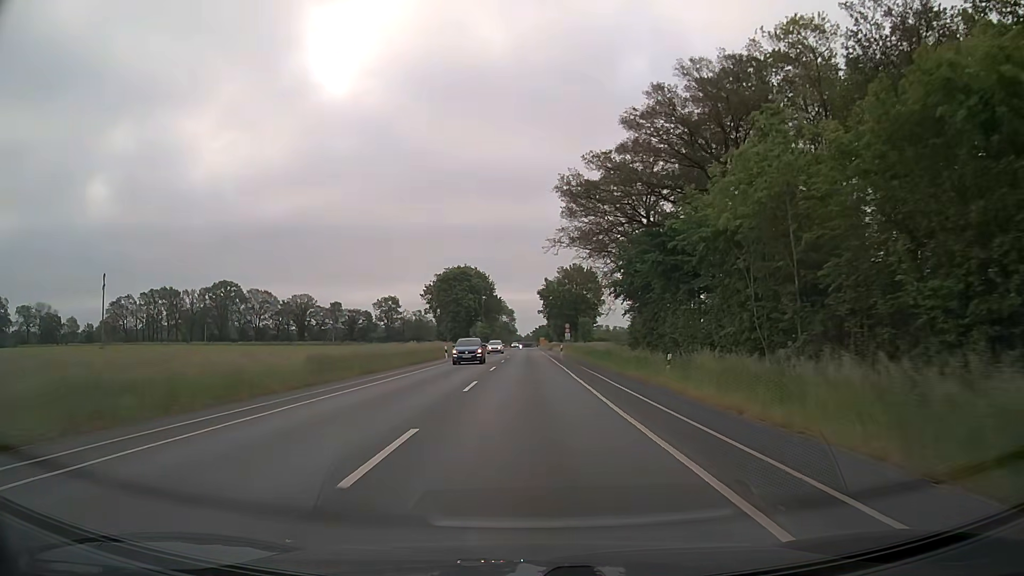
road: secondary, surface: asphalt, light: Day
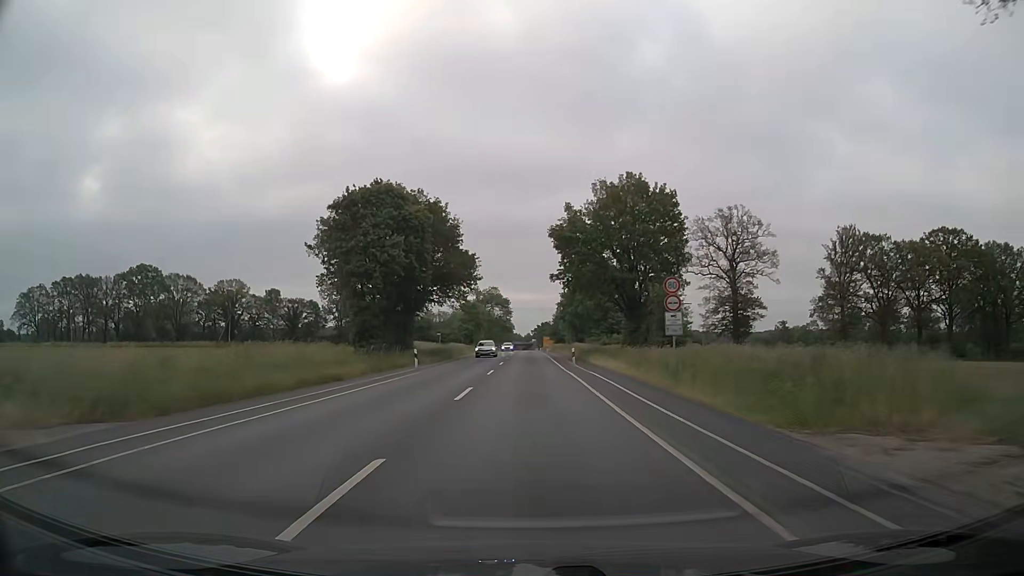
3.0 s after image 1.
(0.0, +63.4) m; 0°
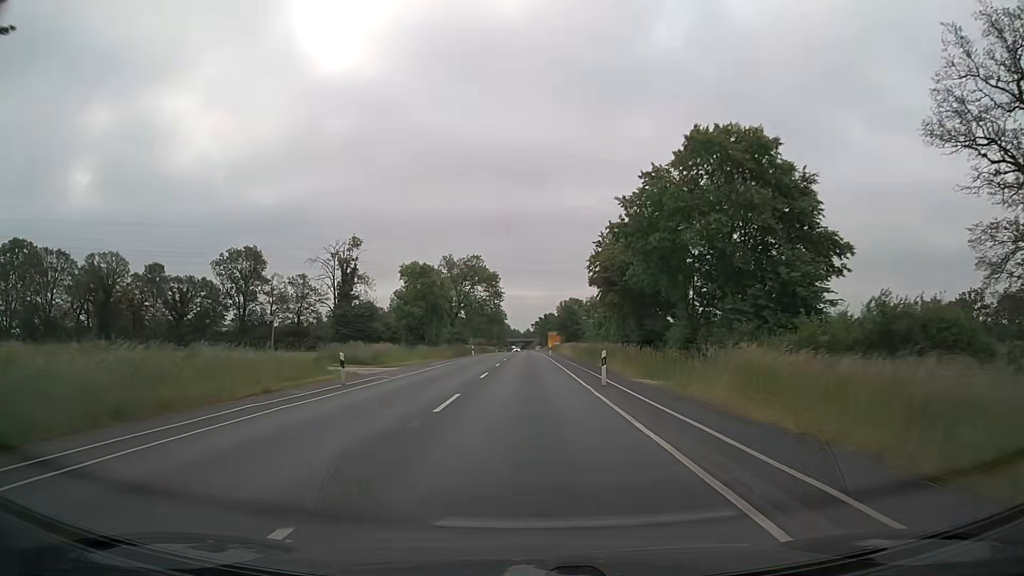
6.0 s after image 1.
(-0.2, +63.5) m; 0°
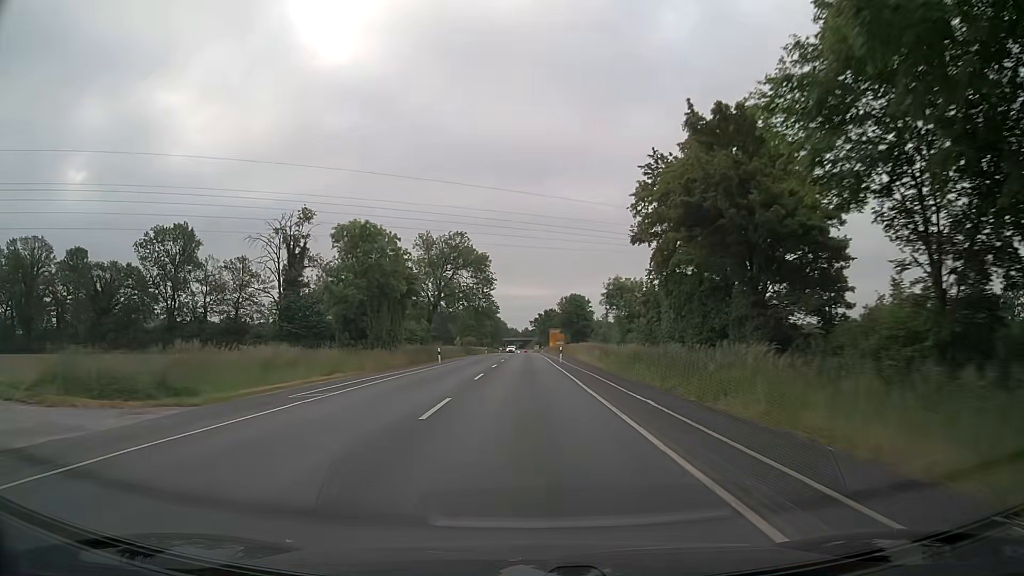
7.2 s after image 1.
(+0.1, +25.4) m; 0°
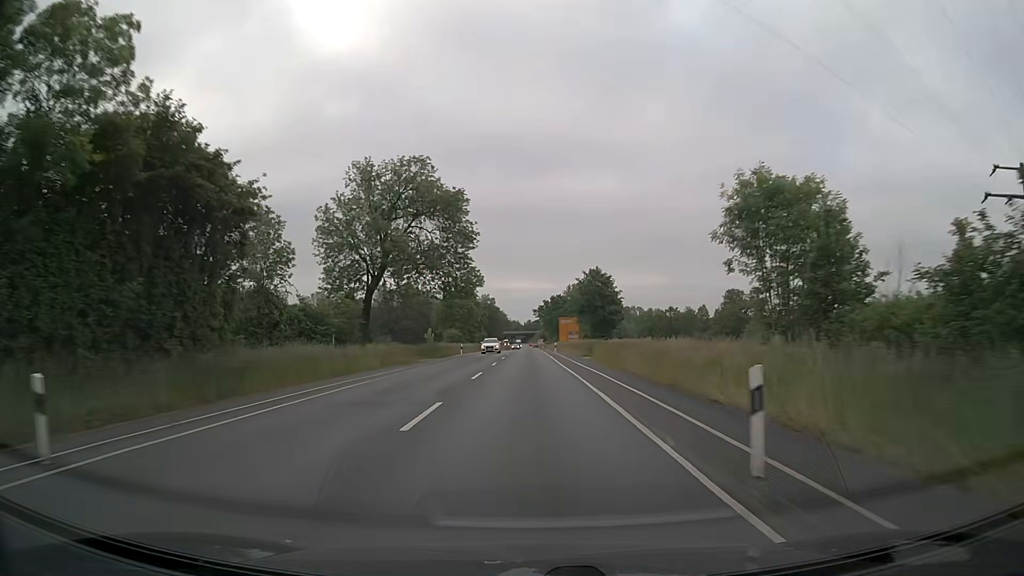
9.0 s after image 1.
(0.0, +38.2) m; 0°
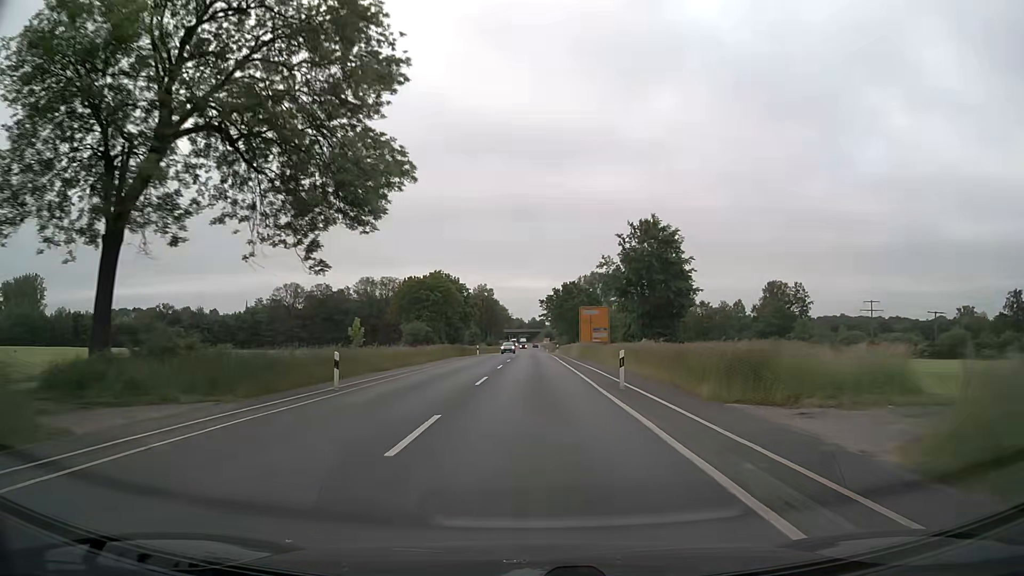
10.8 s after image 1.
(-0.2, +38.3) m; 0°
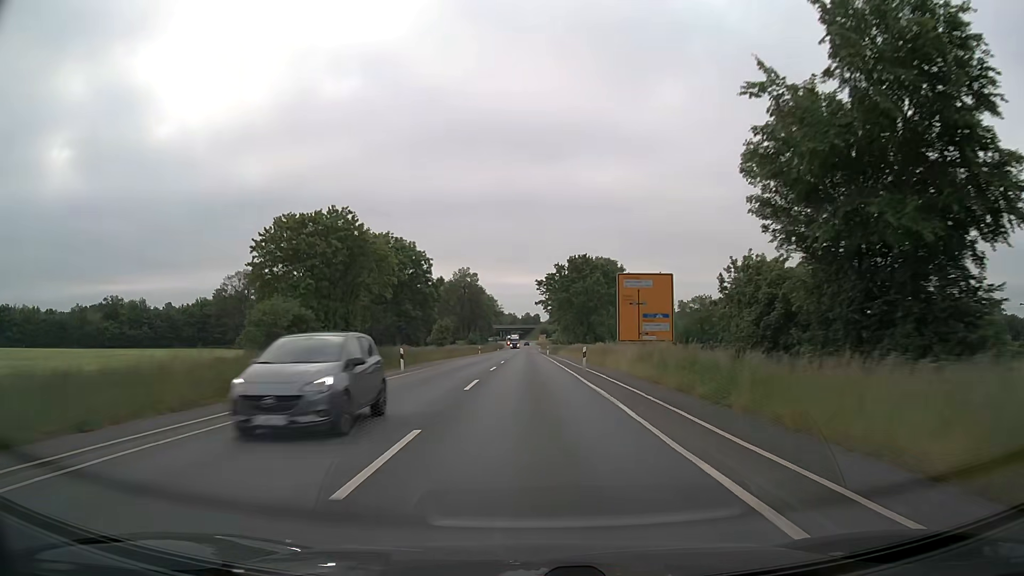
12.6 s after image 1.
(+0.2, +38.3) m; 0°
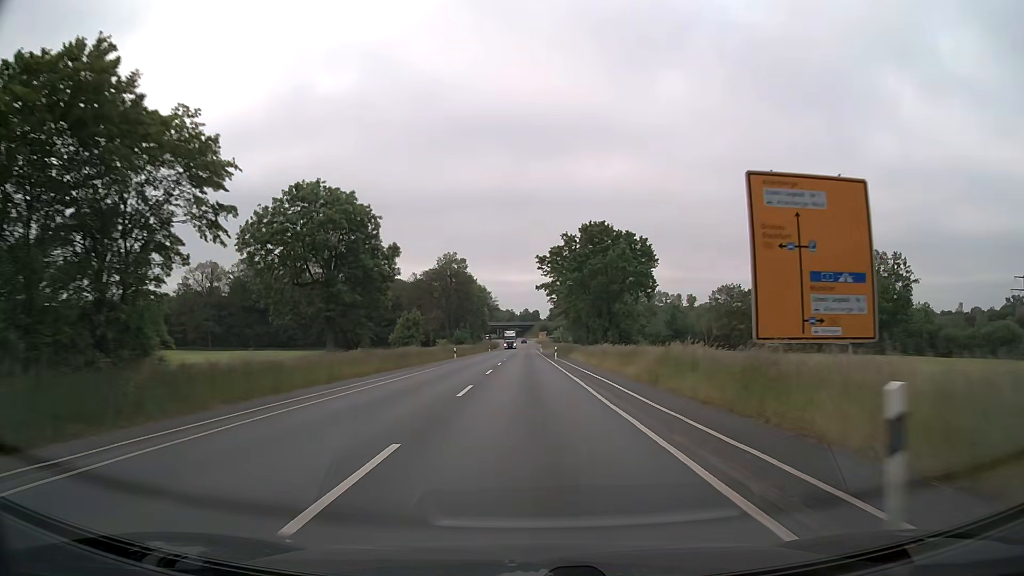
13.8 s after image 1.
(+0.1, +25.5) m; 0°
(0, +10) (0, +20) (0, +30) (0, +40) (0, +50) (0, +60) (0, +70) (0, +80) (0, +90) (0, +100) m
